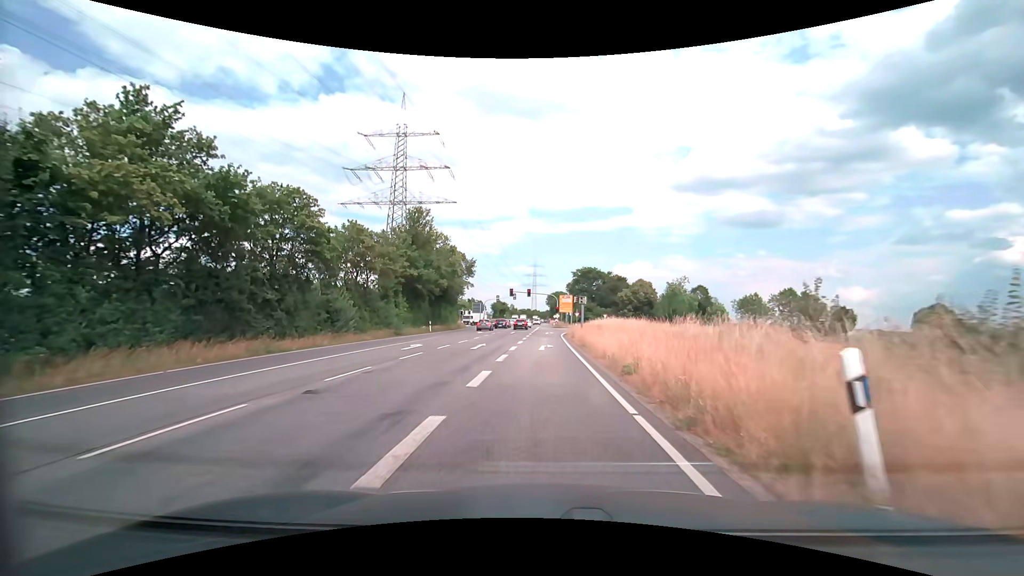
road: secondary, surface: asphalt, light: Day
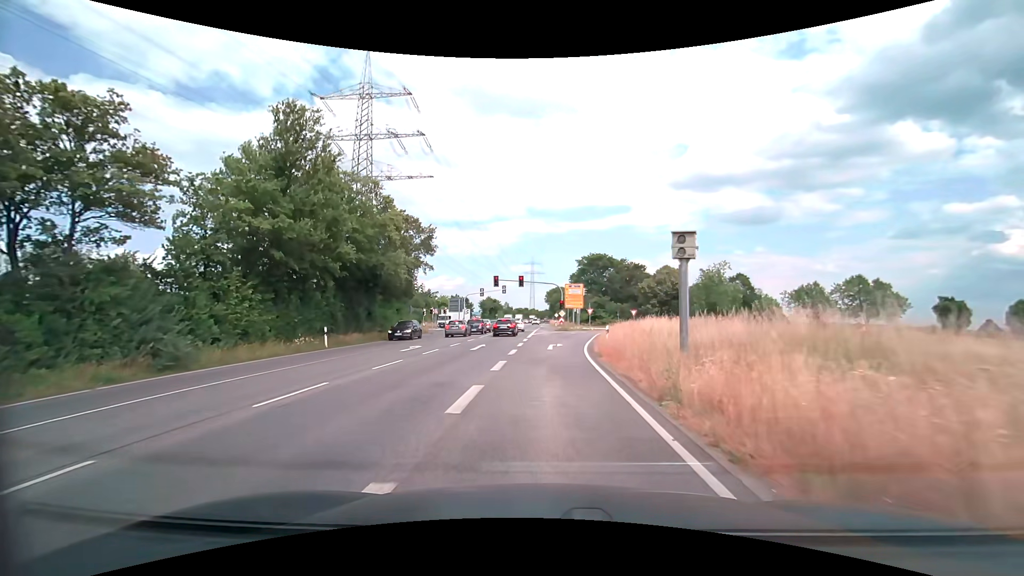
(0.0, +26.5) m; 0°
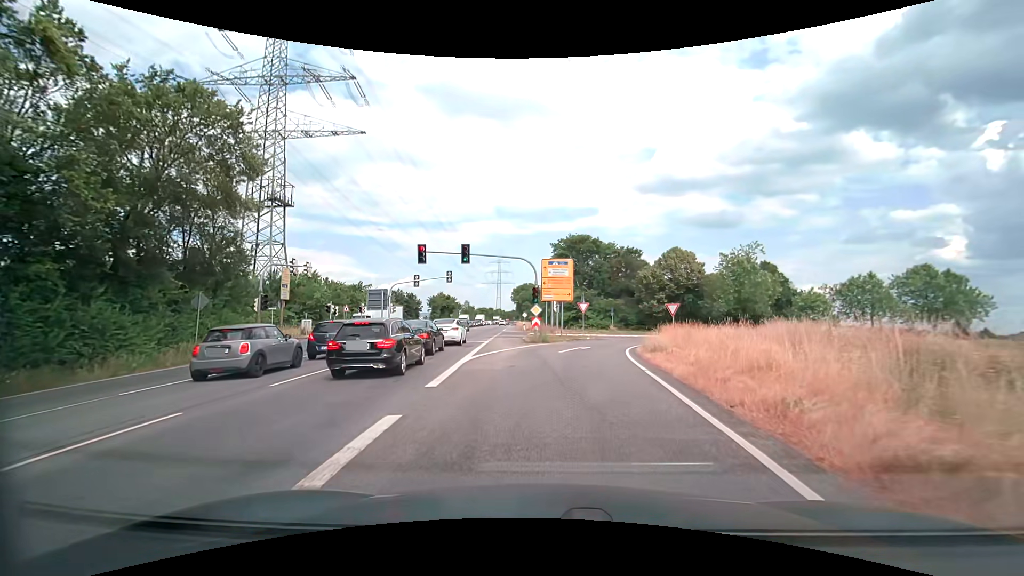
(+0.4, +26.3) m; +4°
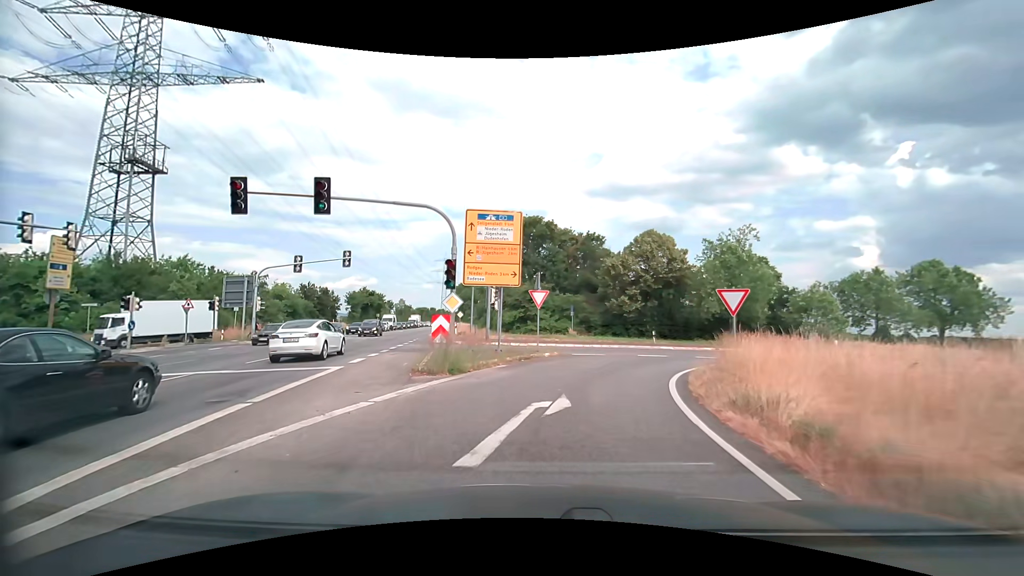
(+0.7, +16.2) m; +6°
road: secondary_link
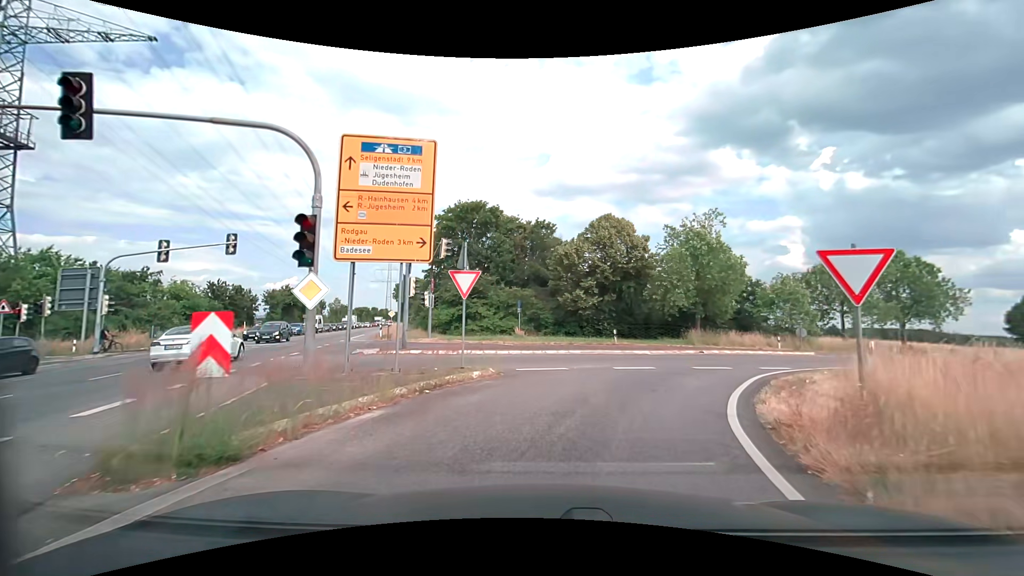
(+0.3, +7.7) m; +6°
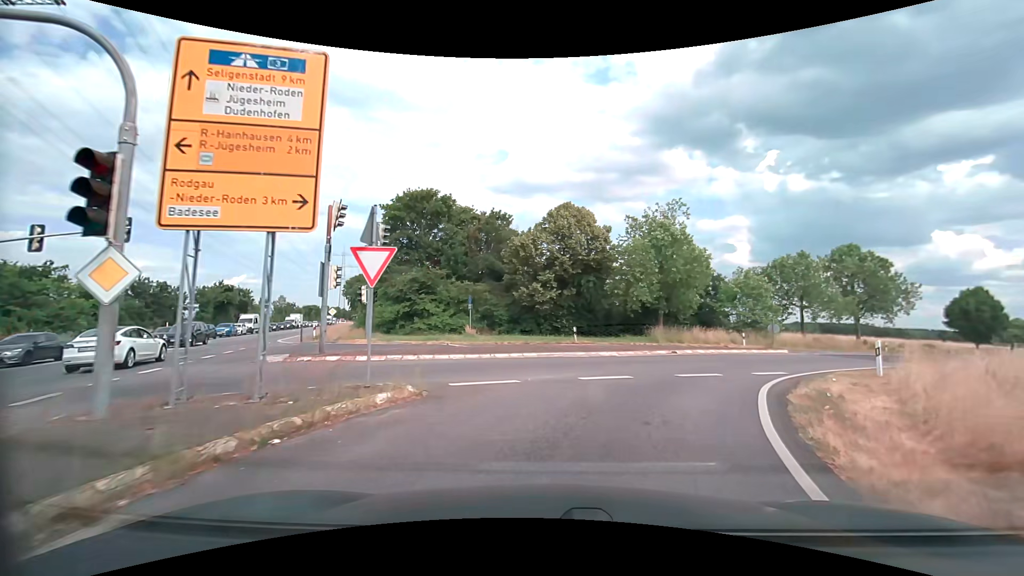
(+0.1, +3.8) m; +5°
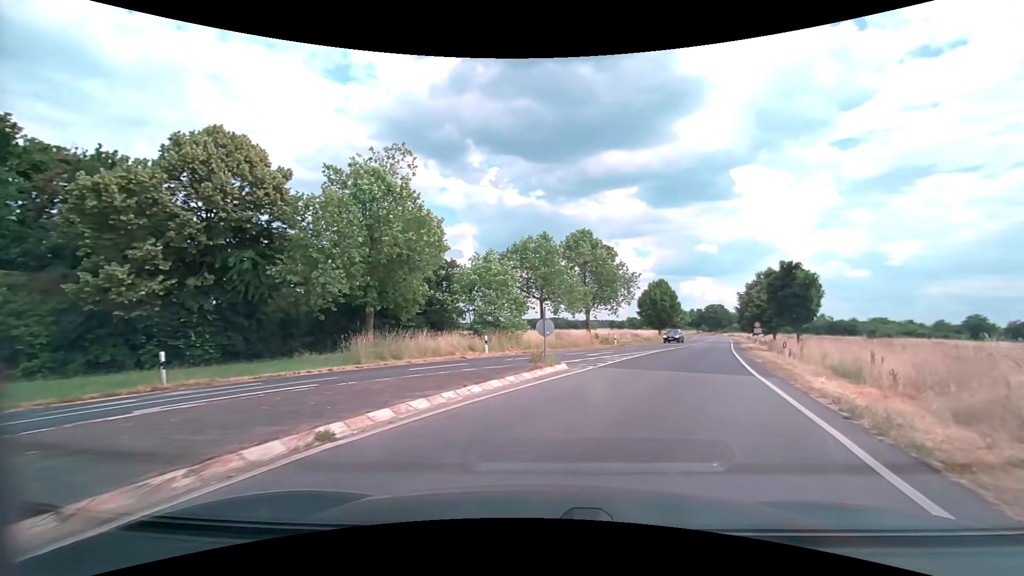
(+4.0, +15.8) m; +30°
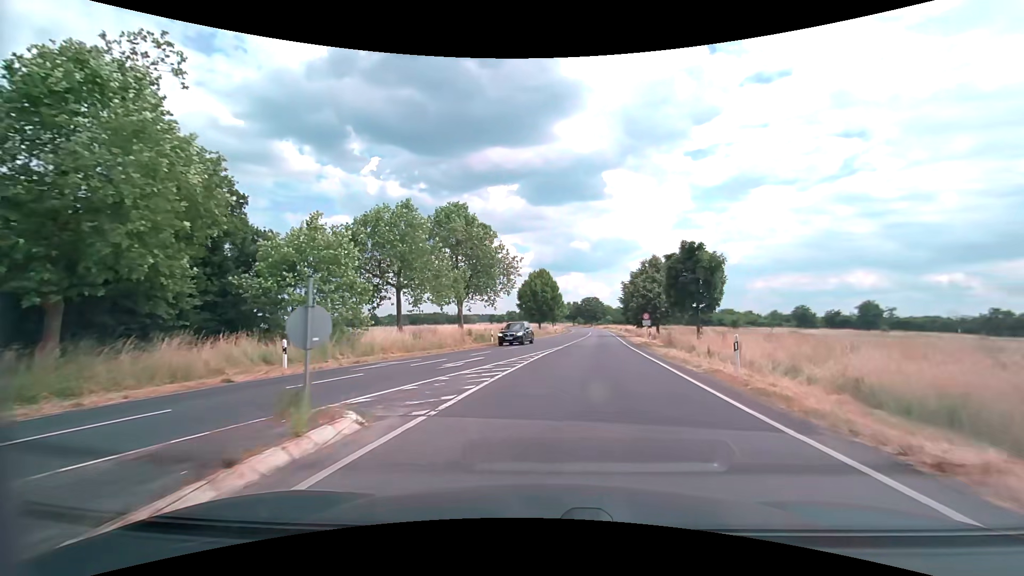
(+1.1, +9.8) m; +13°
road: secondary
(+1, +10) (+2, +20) (+3, +30) (+5, +40) (+6, +50) (+7, +60) (+8, +69) (+9, +79) (+10, +89) (+11, +99) m
